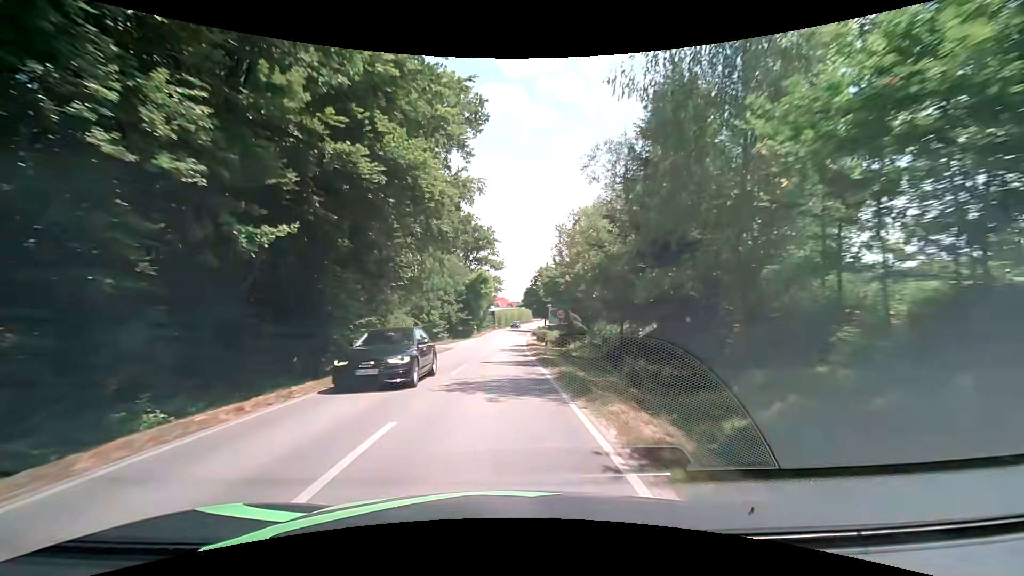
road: tertiary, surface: asphalt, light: Day
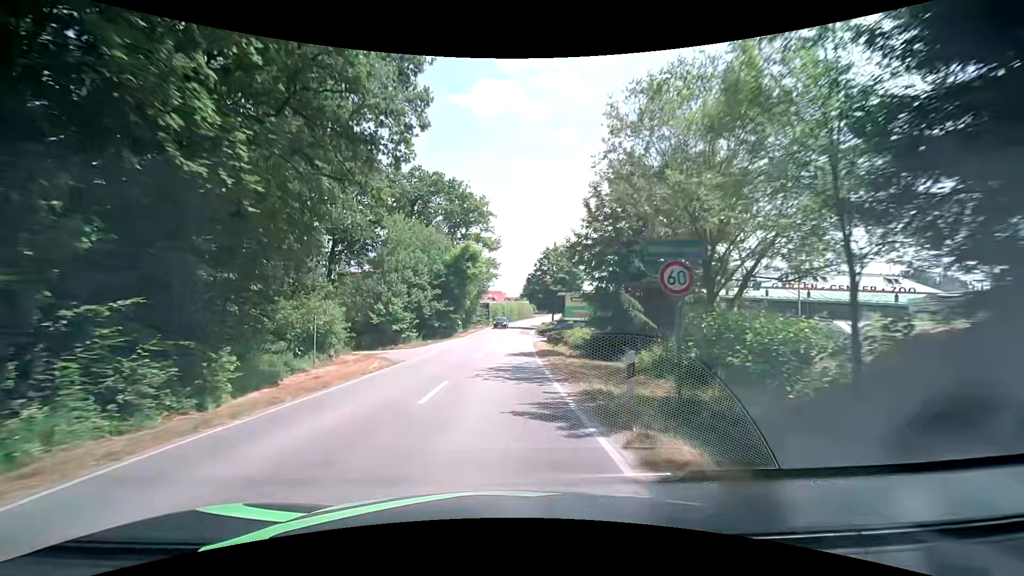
(0.0, +18.8) m; 0°
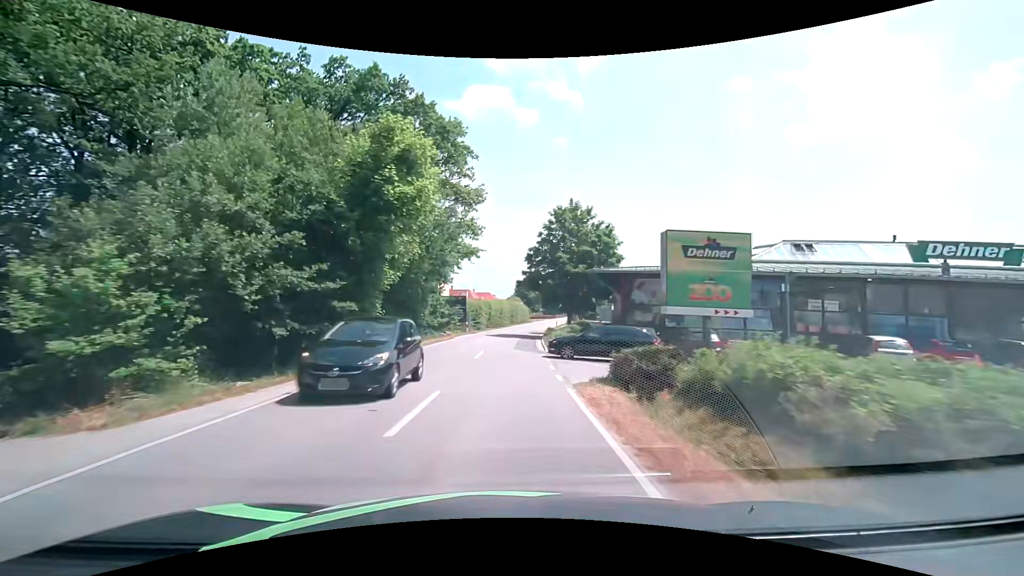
(+0.3, +27.0) m; +2°
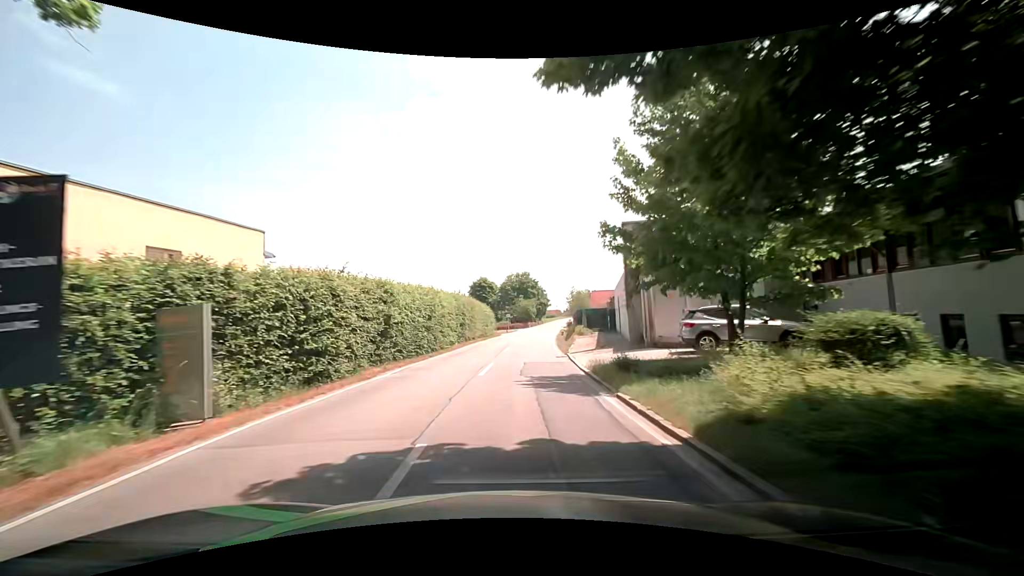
(0.0, +41.0) m; +3°
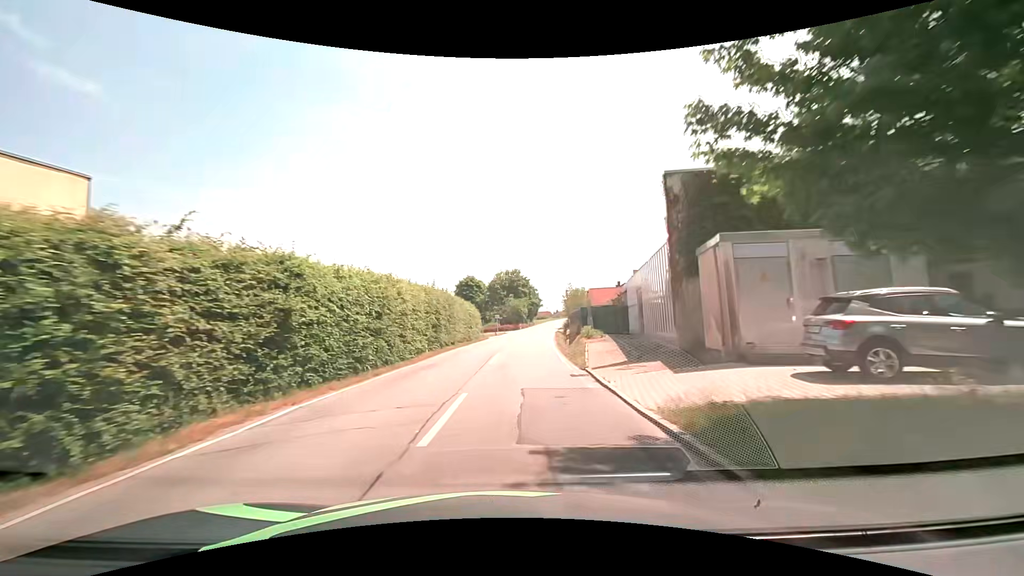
(+0.2, +8.2) m; +2°
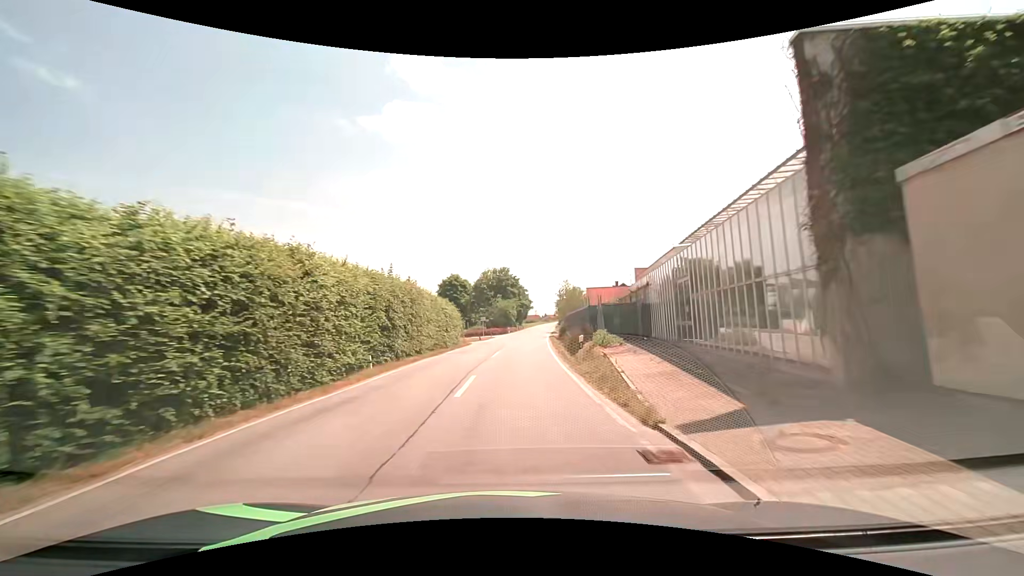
(+0.1, +8.2) m; +2°
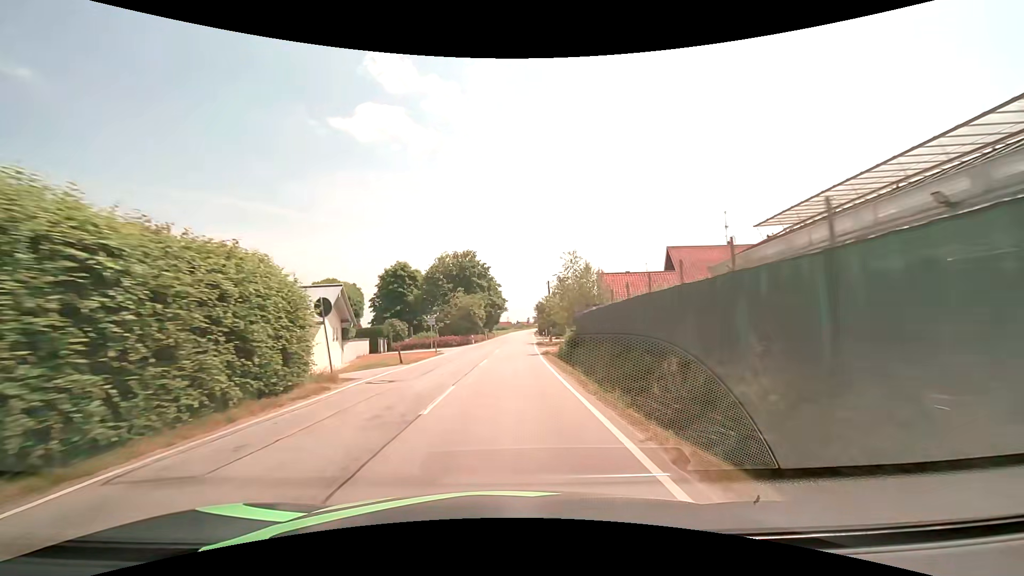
(+0.8, +25.6) m; +4°
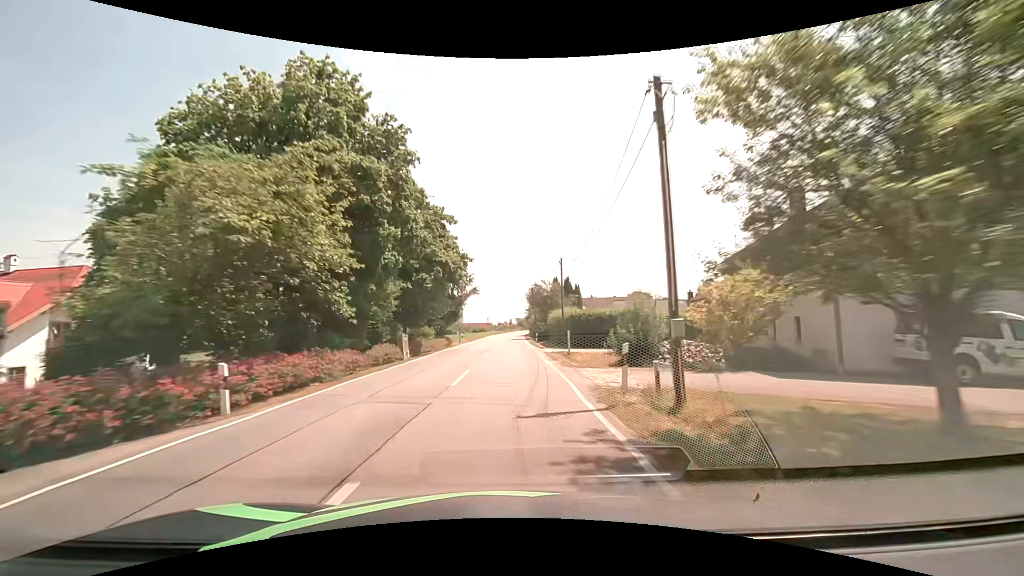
(+1.0, +44.4) m; +2°
